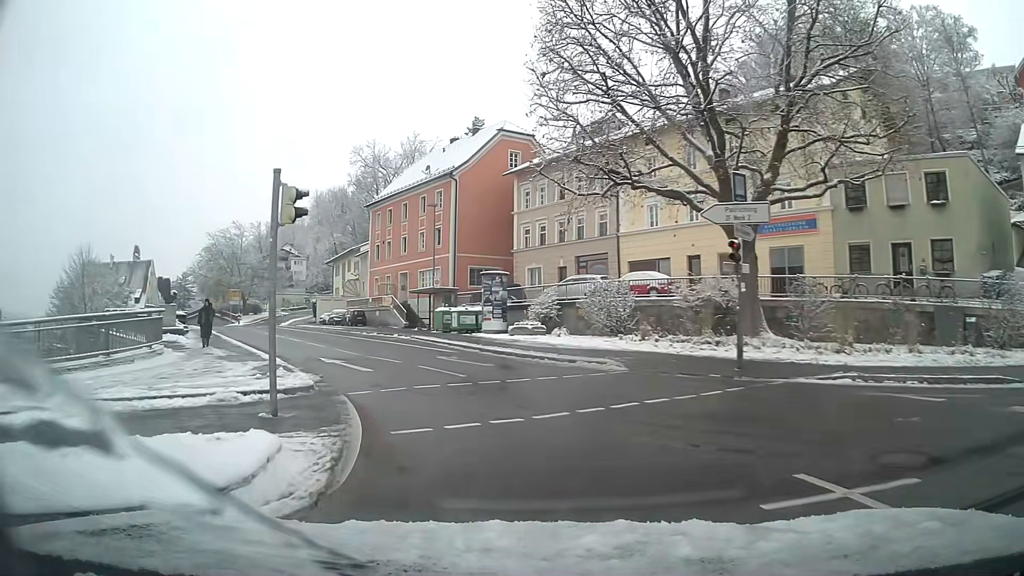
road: primary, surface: asphalt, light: Day
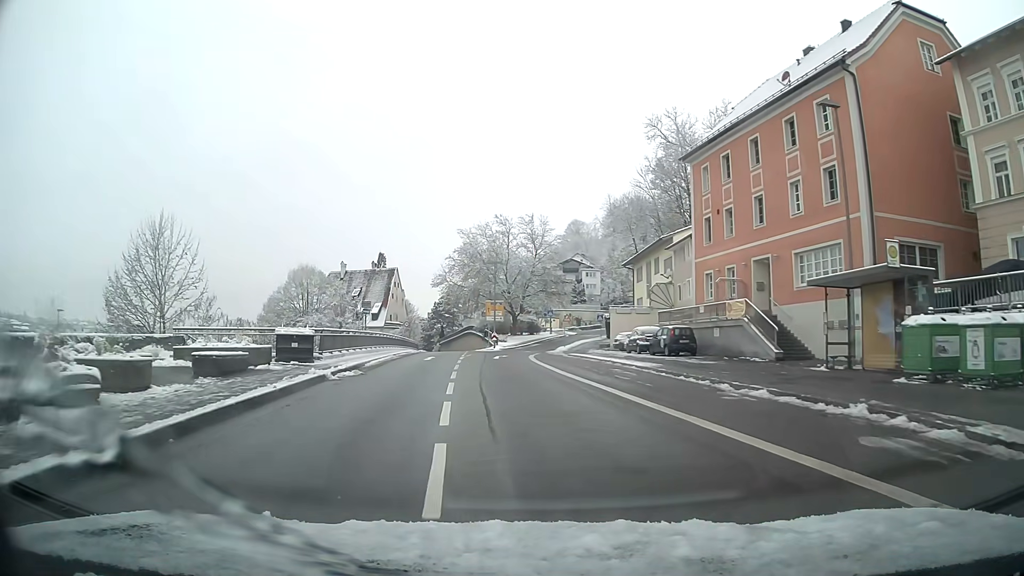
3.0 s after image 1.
(-7.0, +26.8) m; -23°
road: primary_link
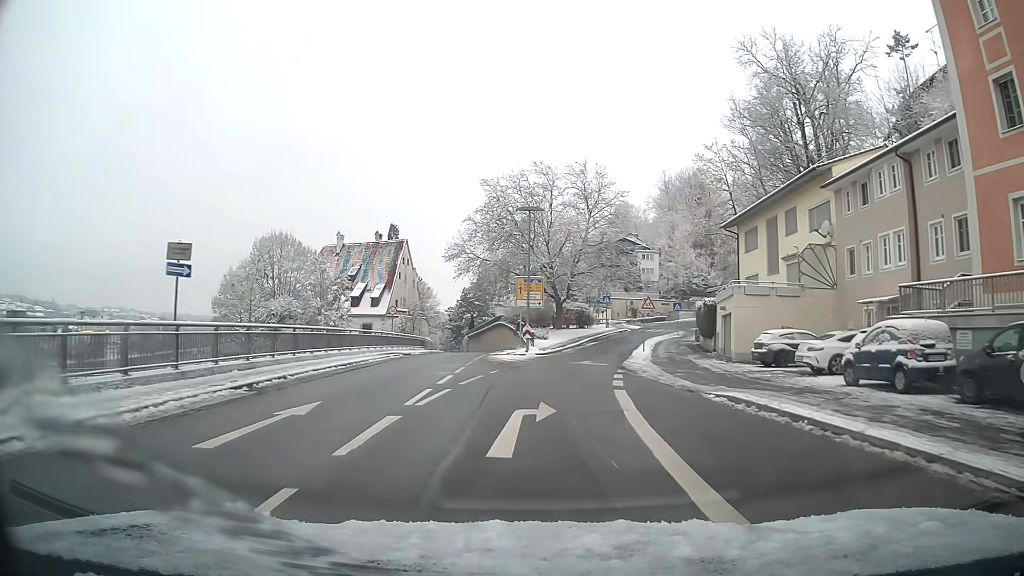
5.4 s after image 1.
(-0.9, +25.5) m; -2°
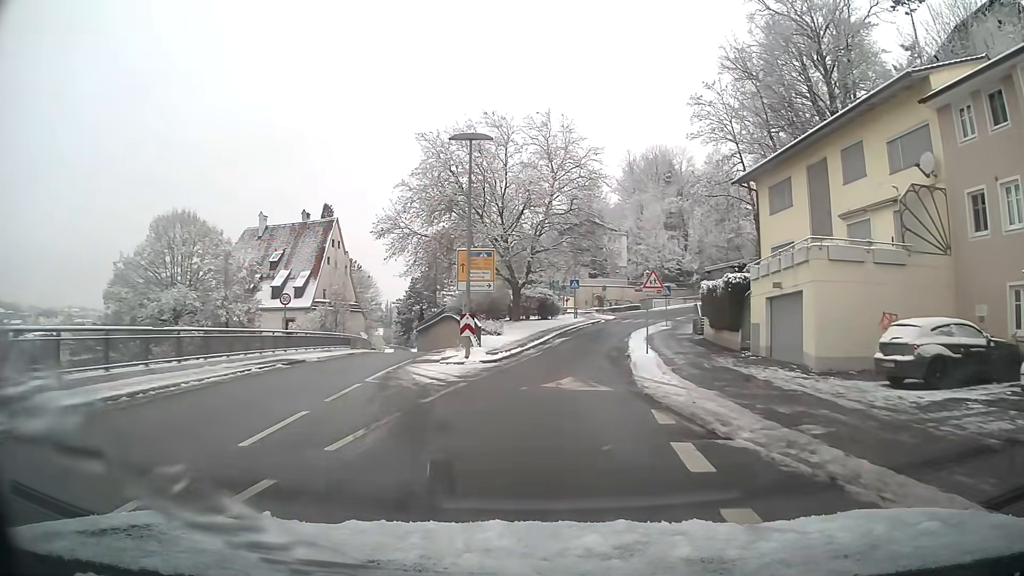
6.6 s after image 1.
(+0.5, +13.3) m; +4°
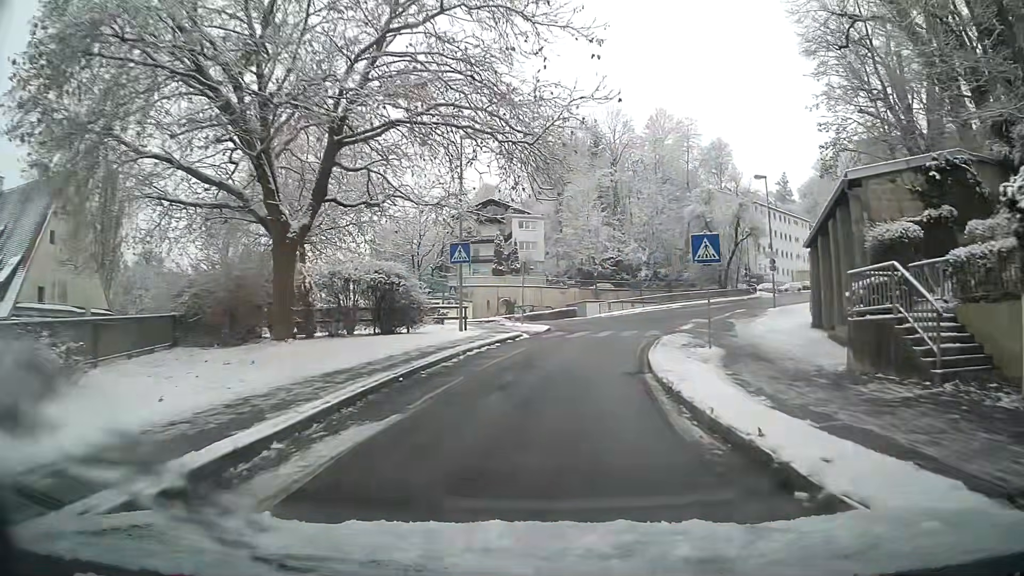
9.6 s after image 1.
(+2.4, +33.4) m; +8°
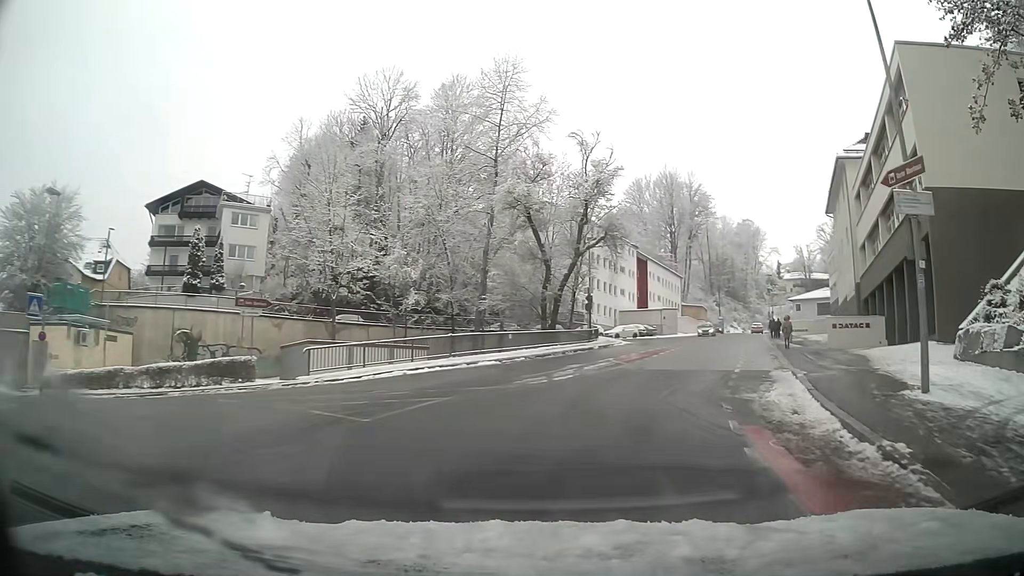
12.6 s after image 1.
(+4.8, +31.1) m; +22°
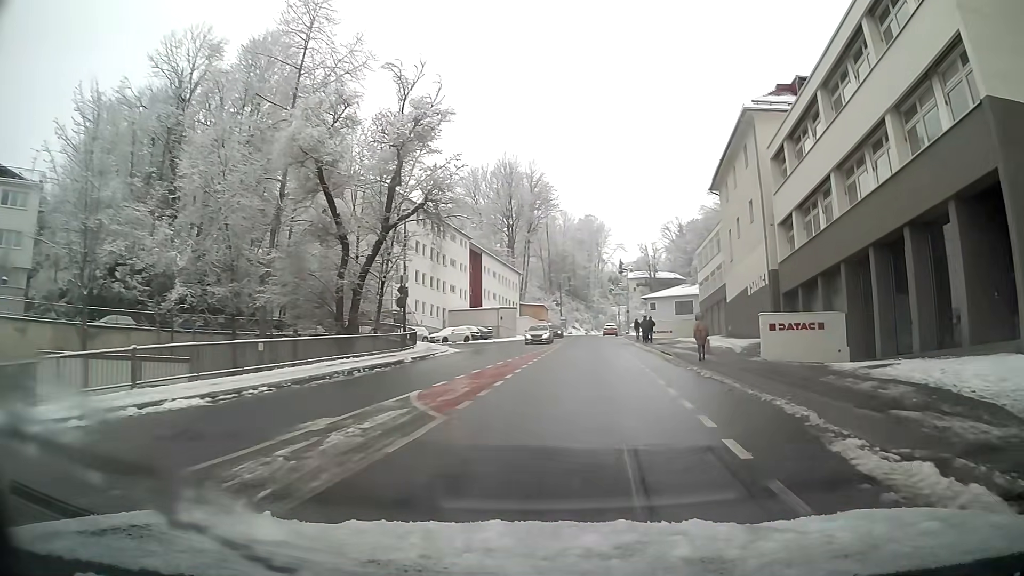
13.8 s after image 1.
(+1.5, +12.6) m; +12°
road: tertiary
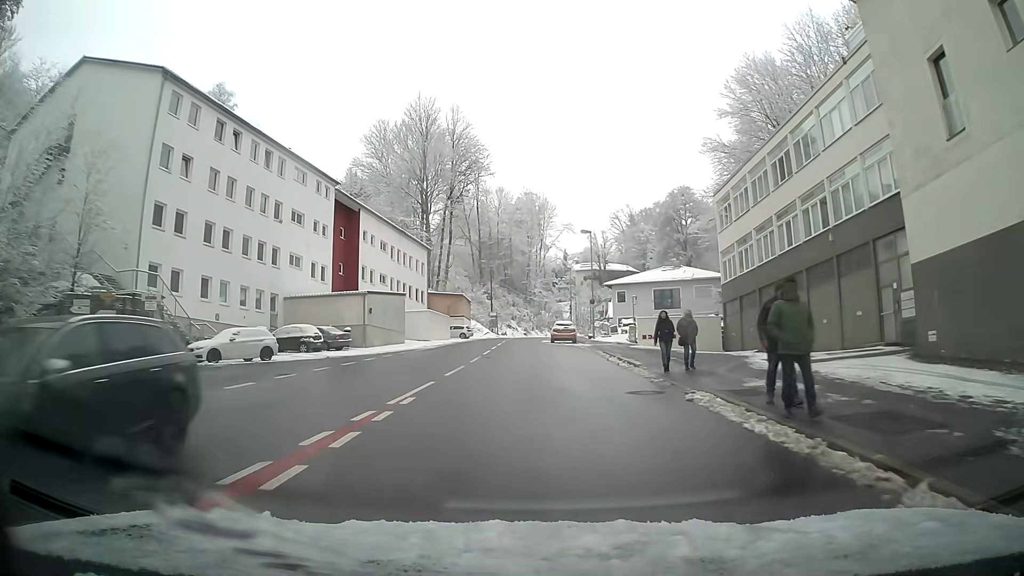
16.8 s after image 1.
(+2.0, +33.5) m; +3°
(0, +10) (0, +20) (-1, +30) (-1, +40) (-1, +50) (0, +60) (+1, +70) (+1, +80) (+2, +90) (+3, +100) m
